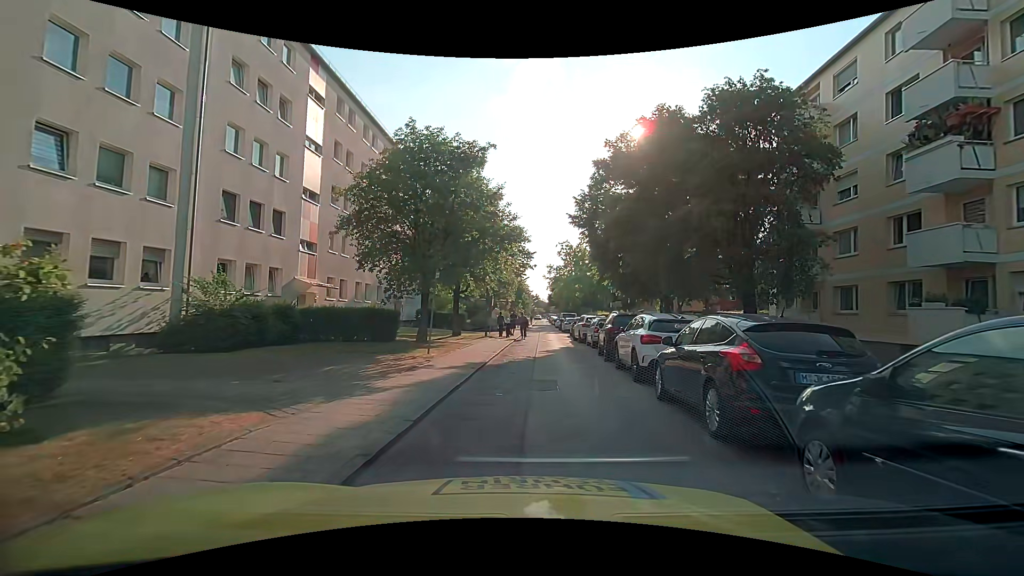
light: Day
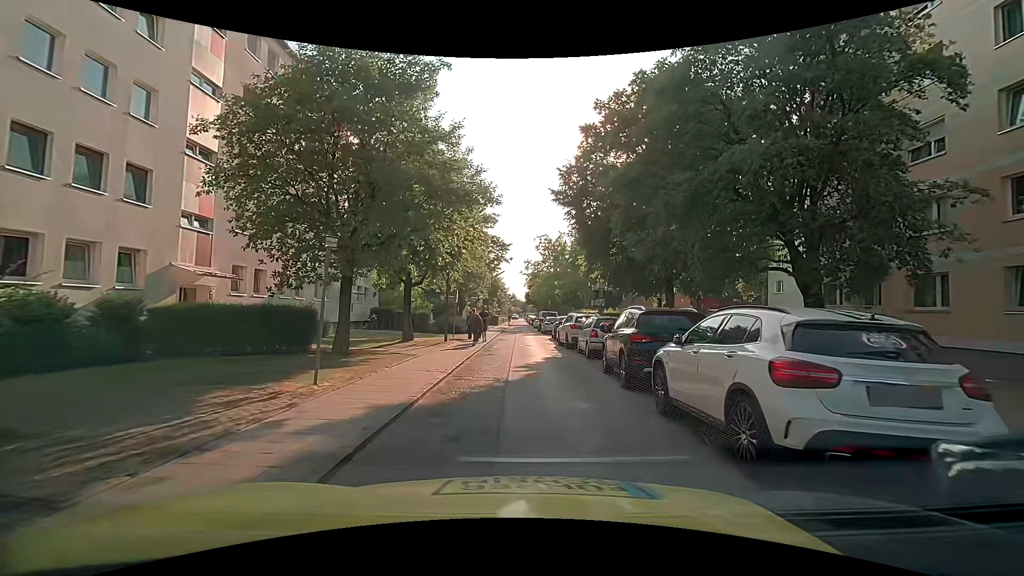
(+0.2, +6.8) m; +3°
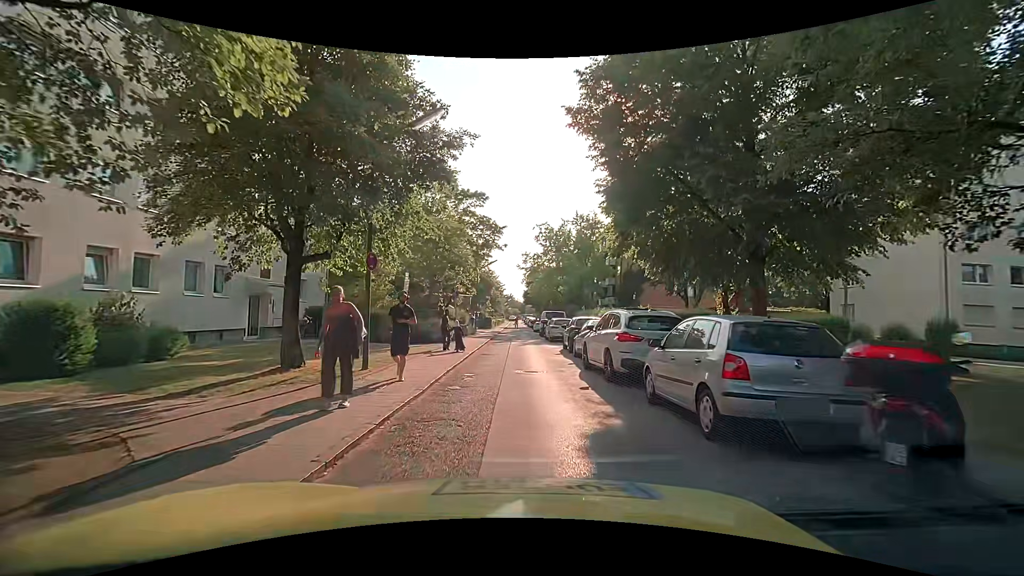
(0.0, +11.2) m; +2°
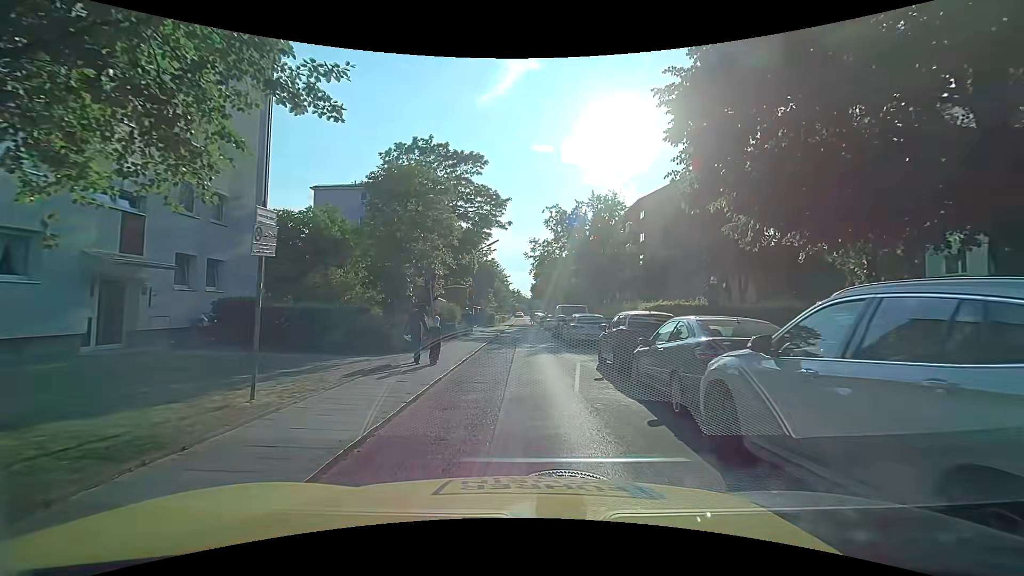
(-0.3, +8.8) m; 0°
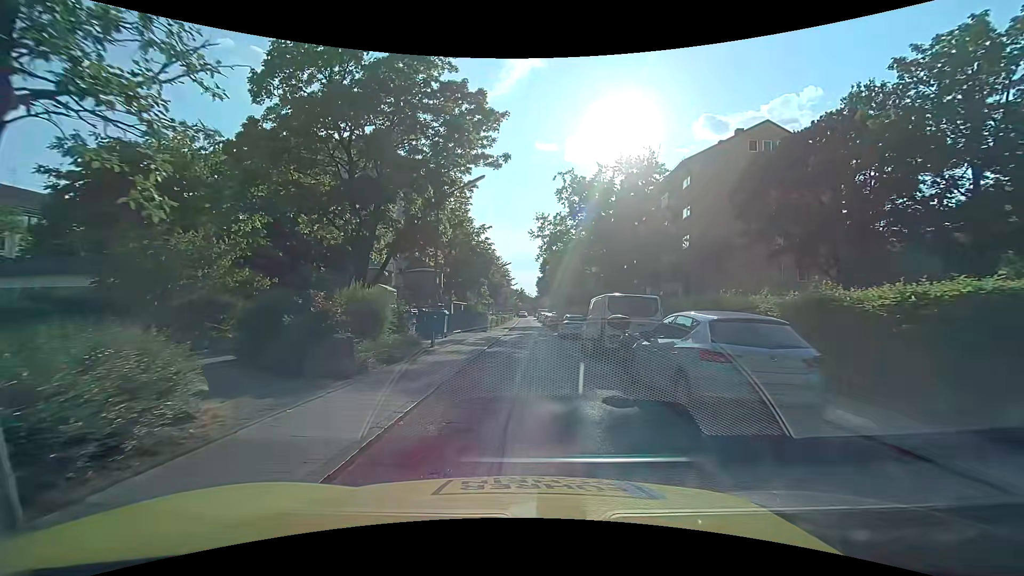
(-0.7, +14.8) m; -3°
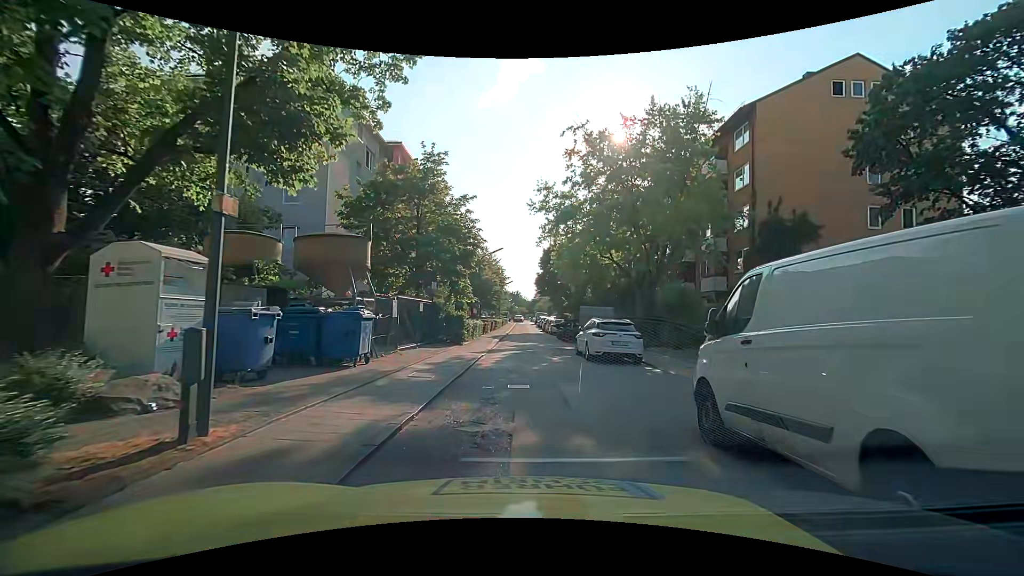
(0.0, +12.2) m; 0°
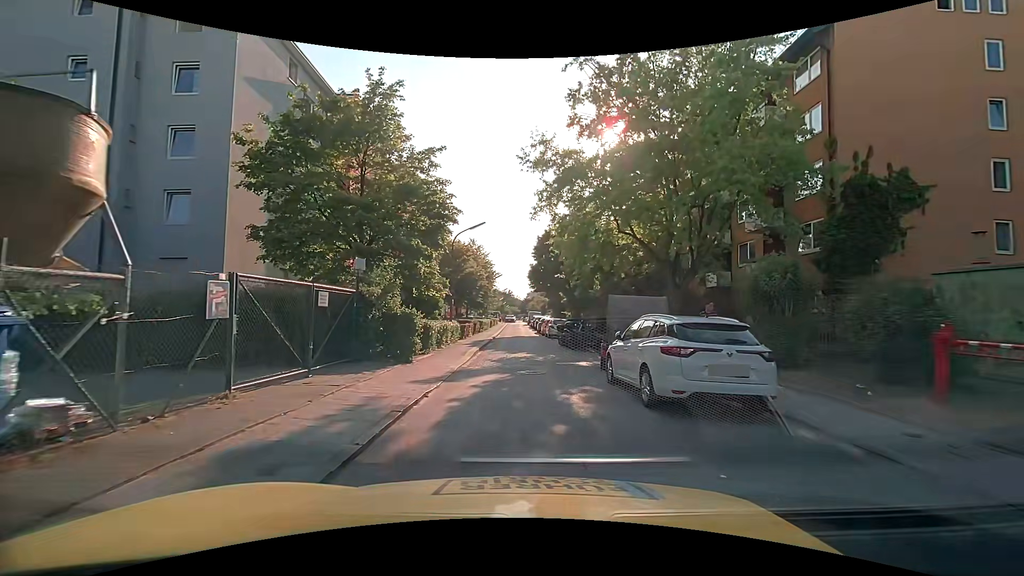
(+0.1, +8.9) m; +1°
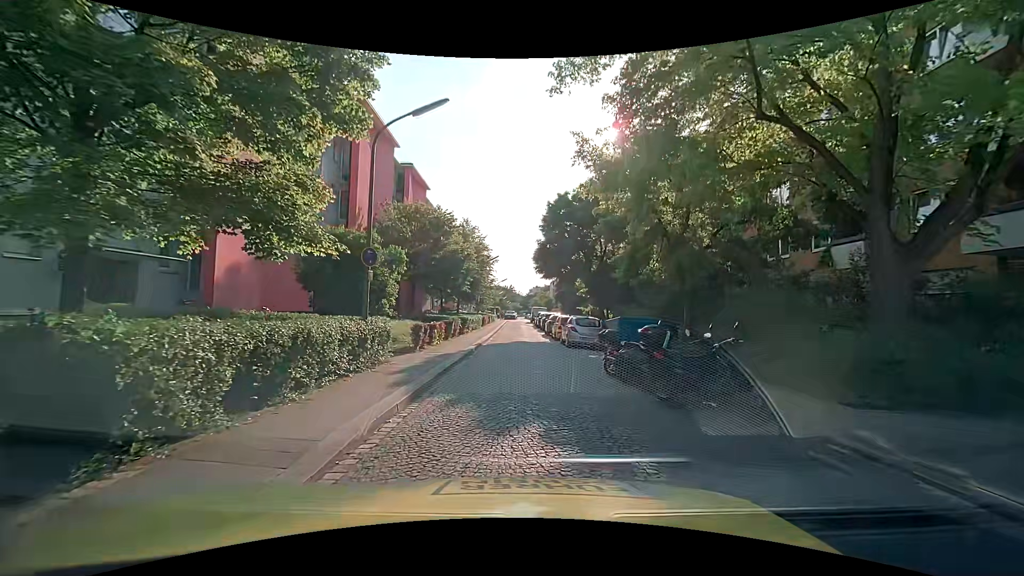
(0.0, +13.7) m; -1°
